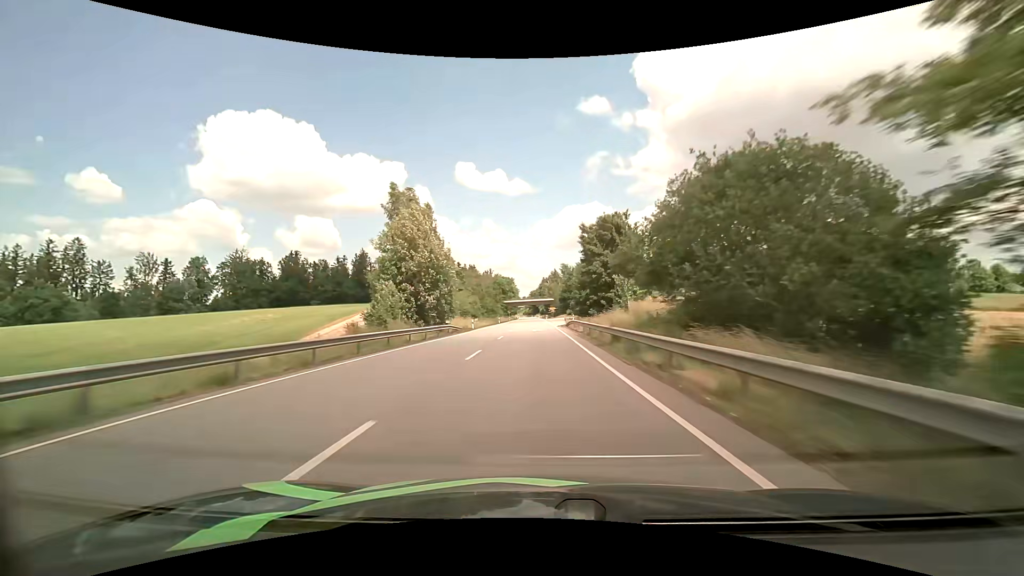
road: primary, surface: asphalt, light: Day
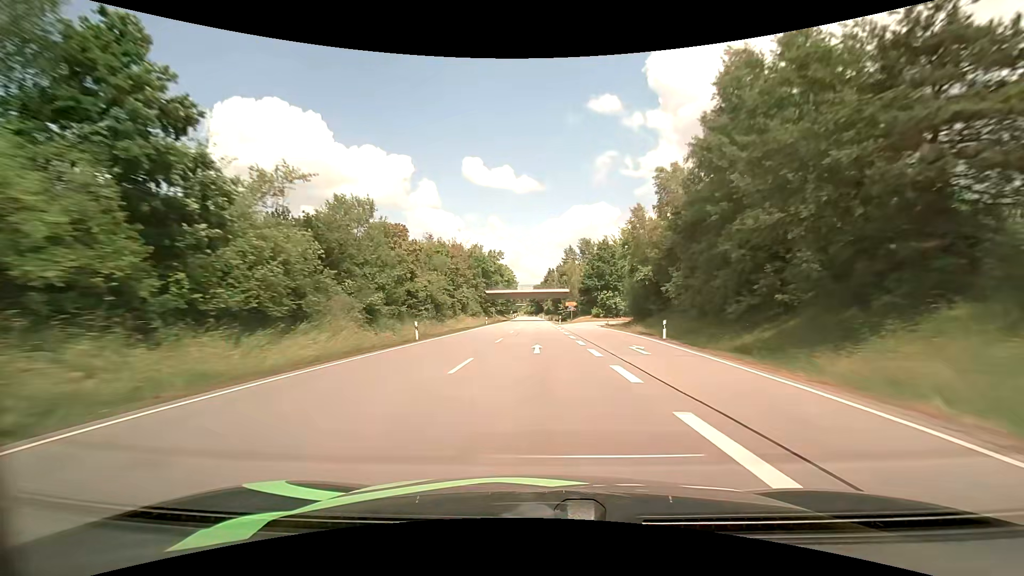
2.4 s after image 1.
(-0.2, +64.9) m; 0°
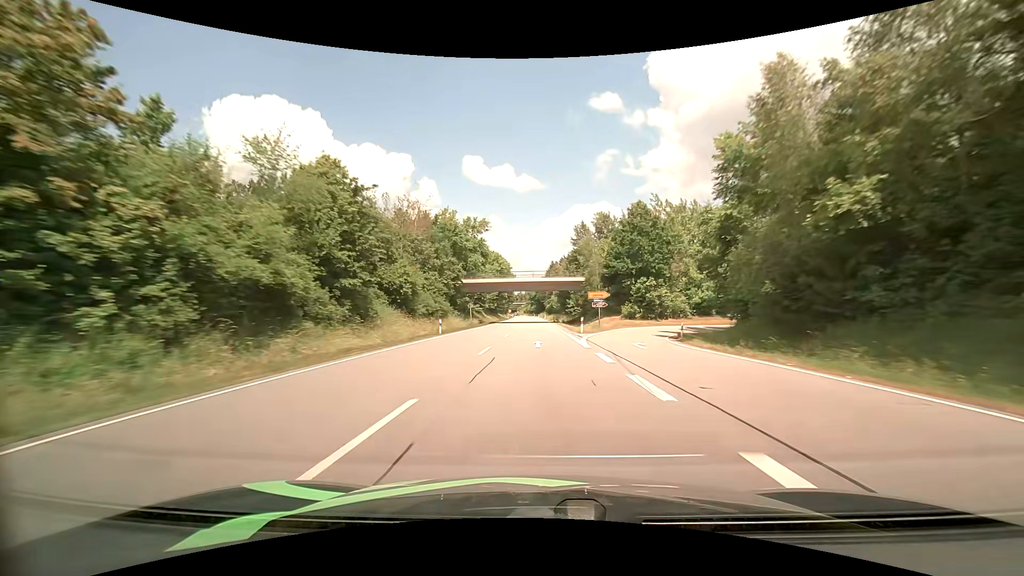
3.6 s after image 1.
(0.0, +32.0) m; 0°
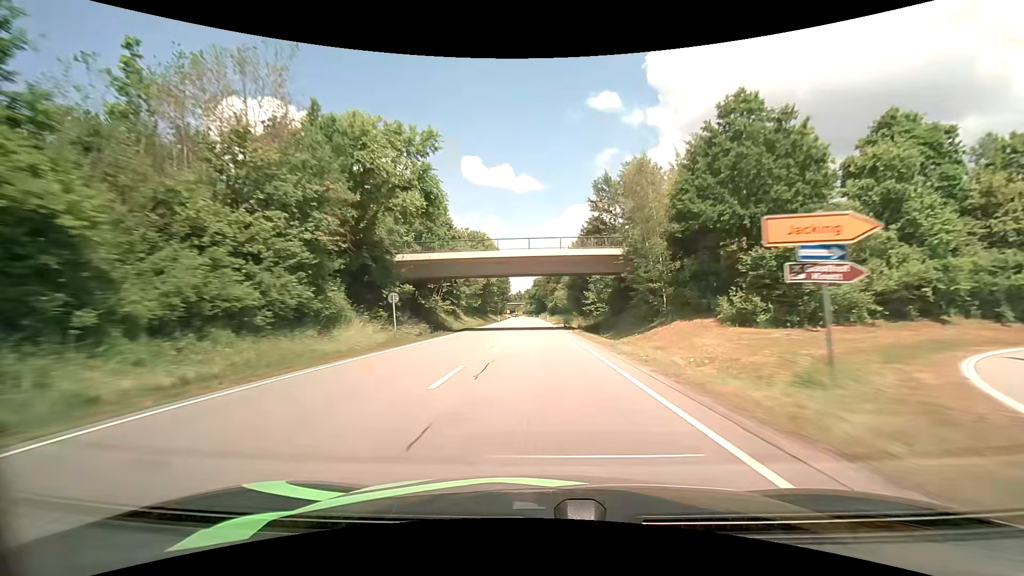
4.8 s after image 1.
(+0.1, +31.8) m; 0°
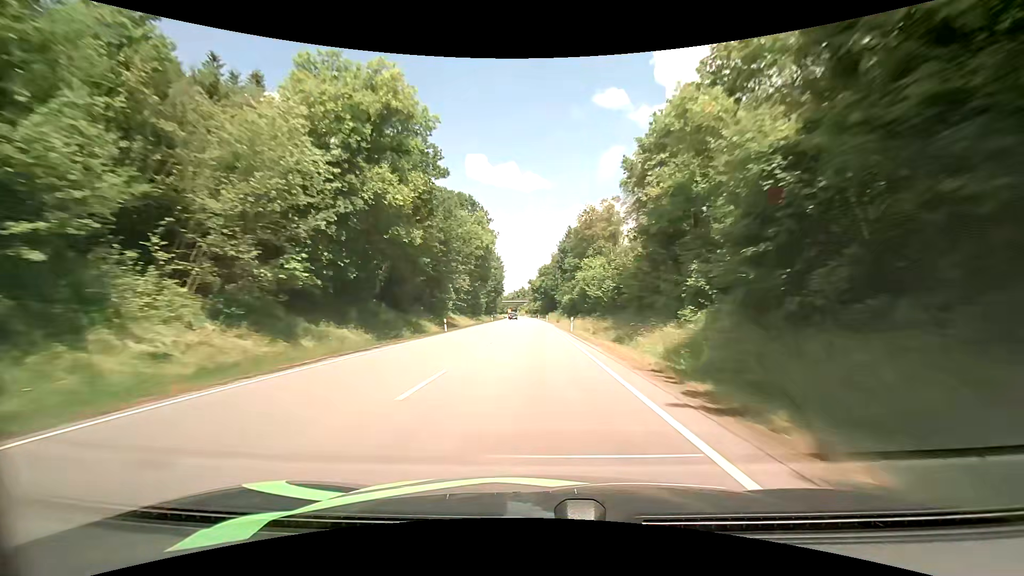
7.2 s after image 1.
(0.0, +62.6) m; 0°
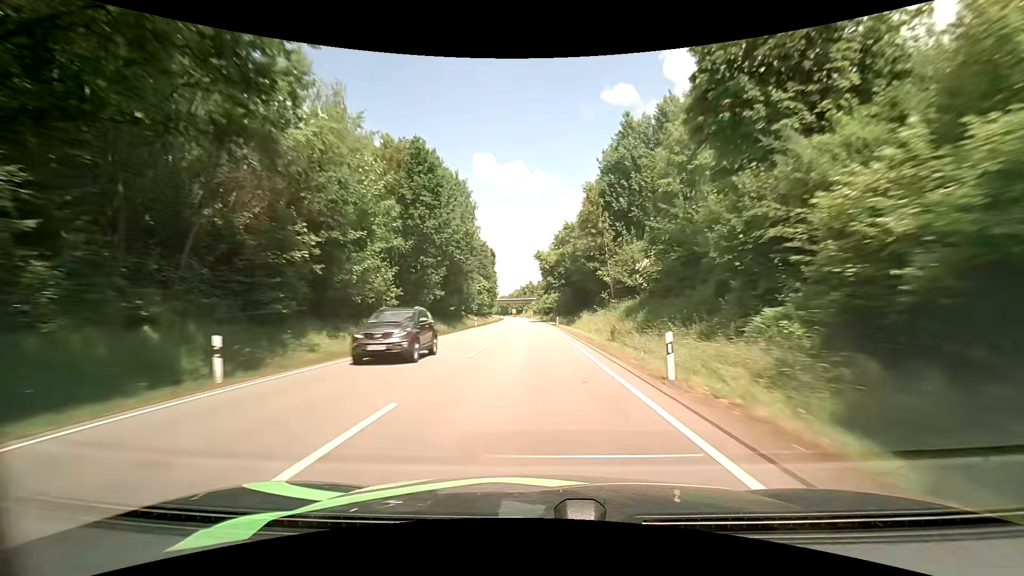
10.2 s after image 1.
(-1.6, +78.1) m; -2°
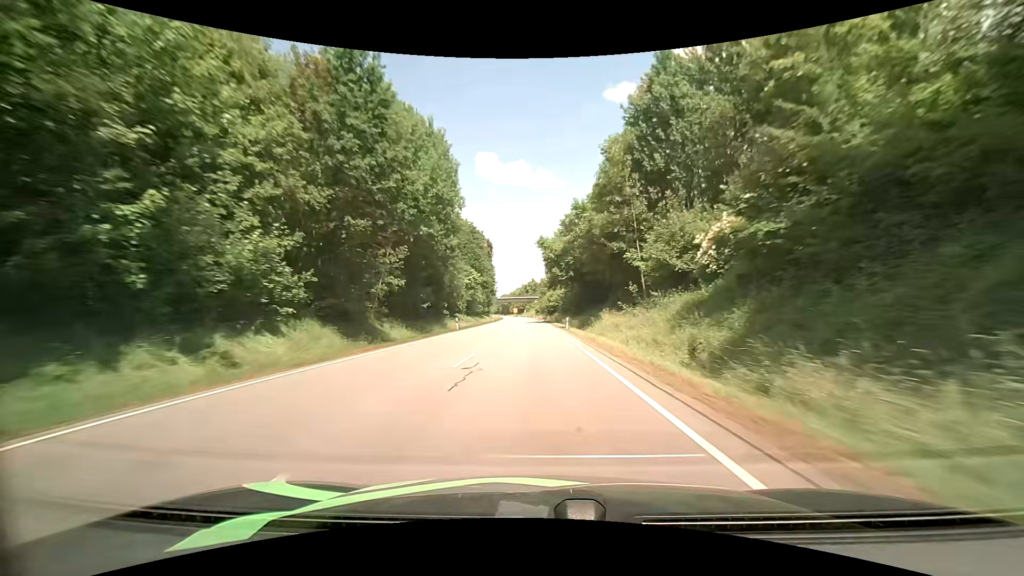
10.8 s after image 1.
(0.0, +15.8) m; 0°
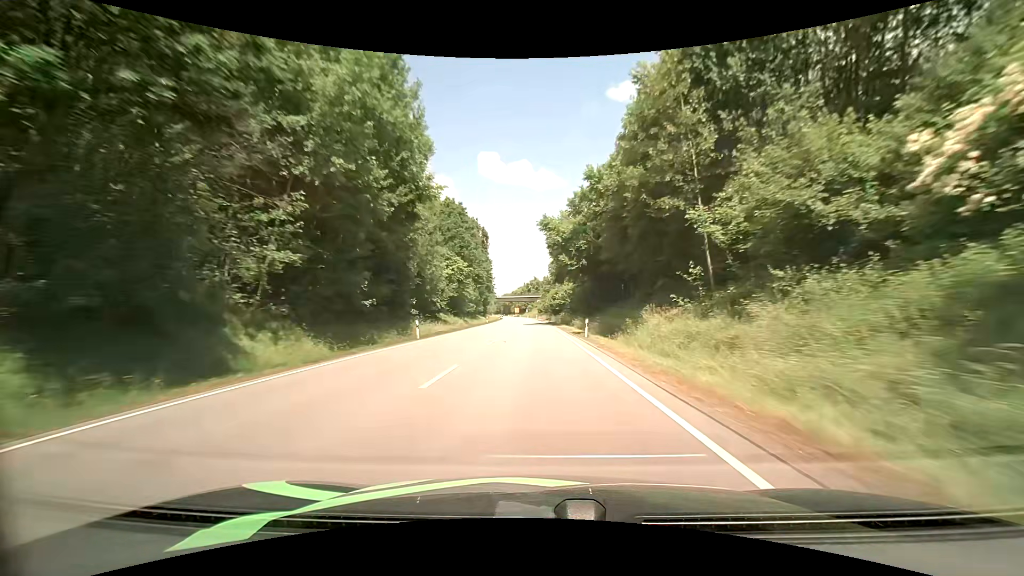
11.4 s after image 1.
(-0.1, +15.8) m; 0°
(0, +10) (0, +20) (0, +30) (0, +40) (0, +50) (0, +60) (-1, +70) (-1, +80) (-1, +90) (-2, +100) m
